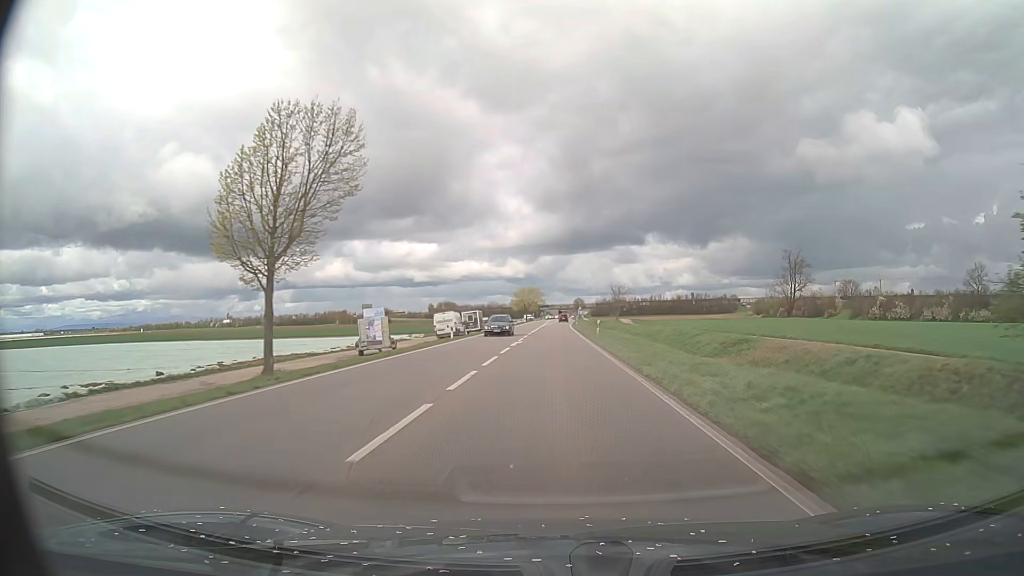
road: primary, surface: asphalt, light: Day
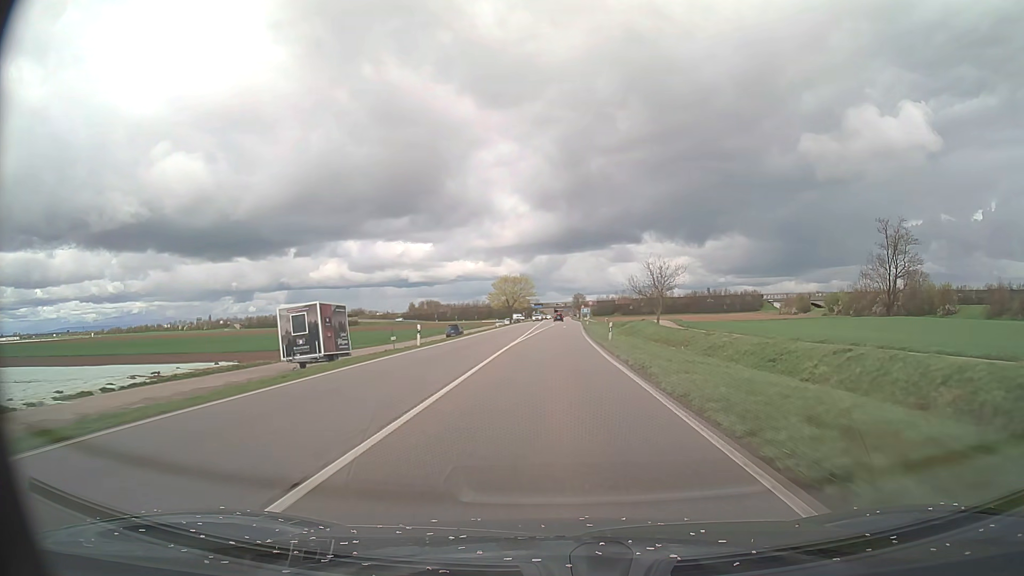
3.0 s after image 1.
(+0.2, +58.5) m; +1°
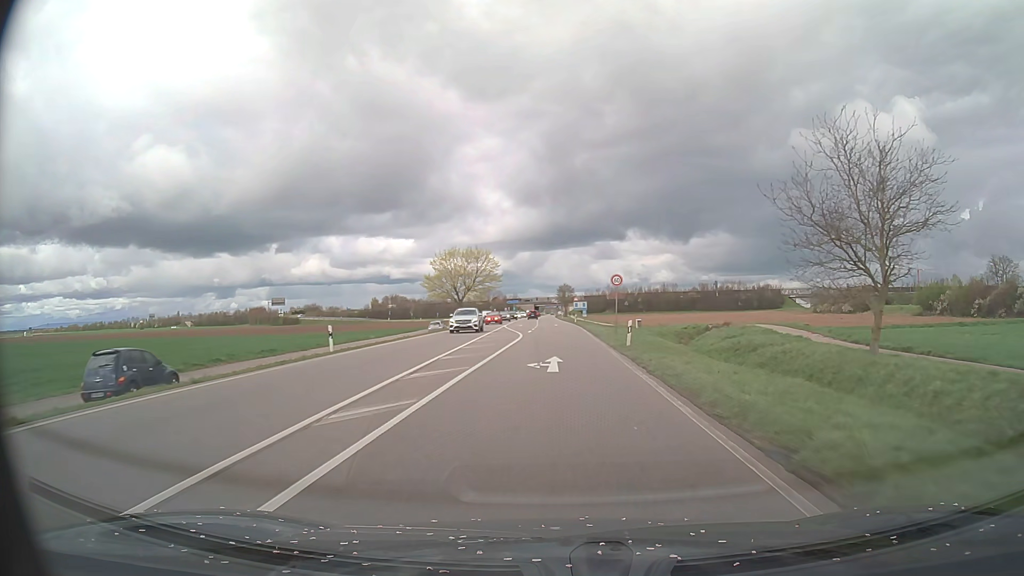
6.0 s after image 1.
(+0.6, +57.2) m; +2°
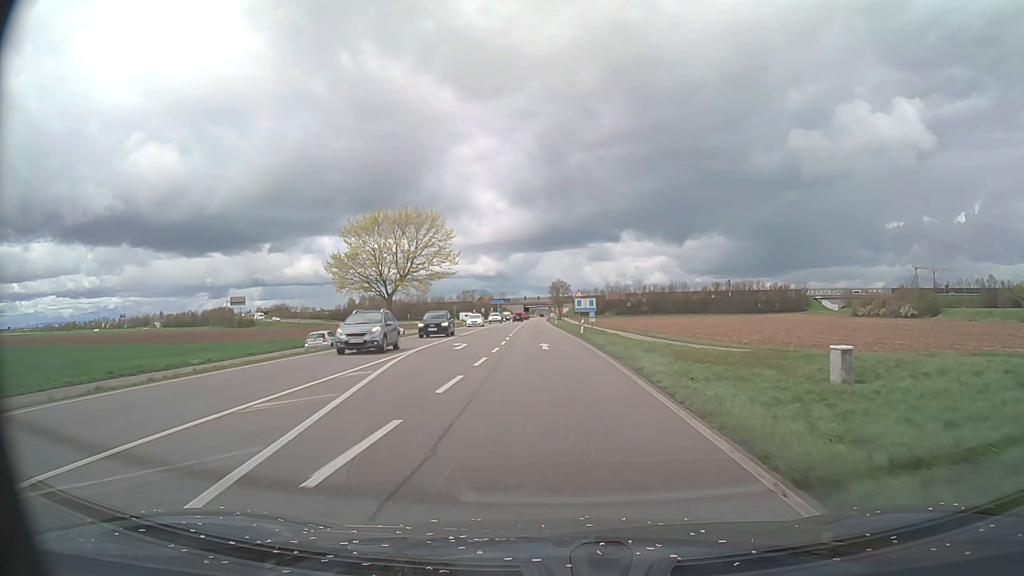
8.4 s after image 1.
(+0.3, +36.9) m; +1°
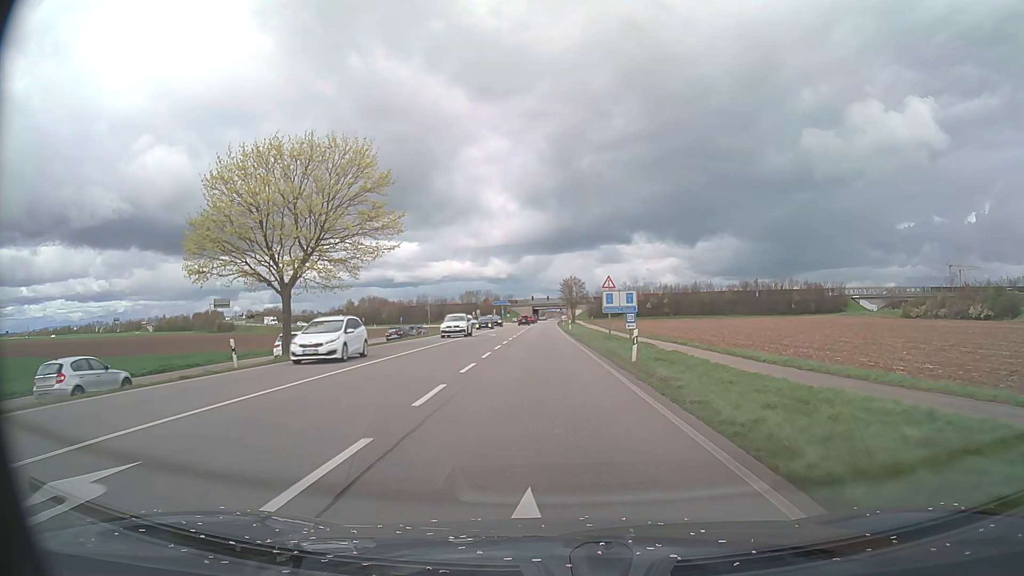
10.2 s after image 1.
(-0.2, +25.1) m; -1°
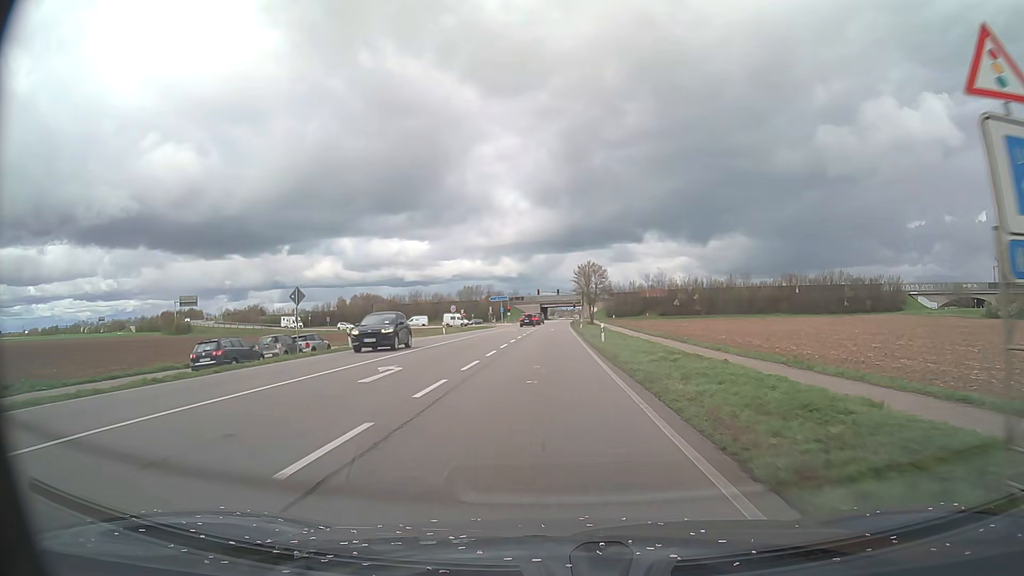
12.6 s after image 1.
(-0.2, +35.1) m; -1°
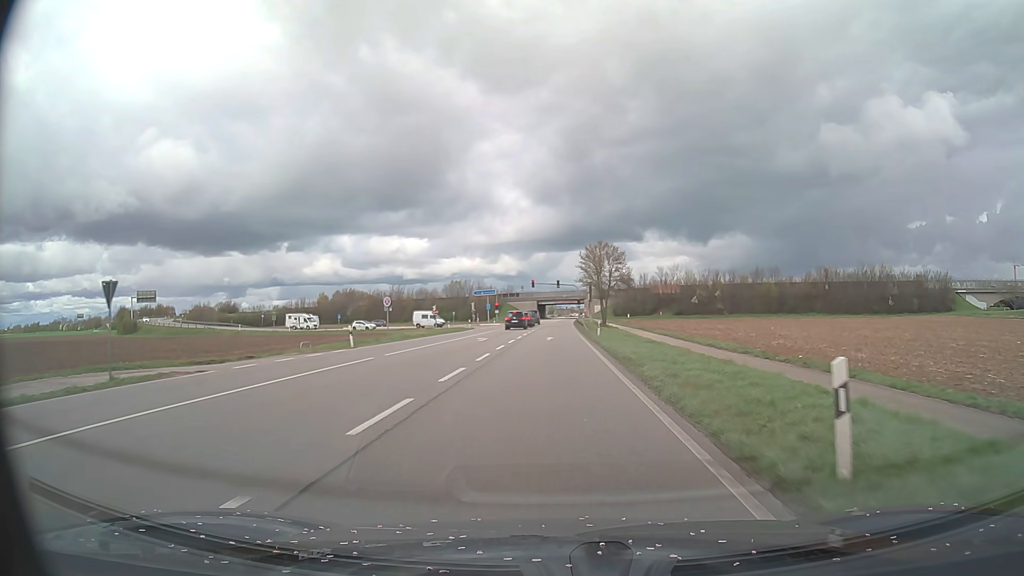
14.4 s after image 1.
(-0.1, +27.7) m; 0°
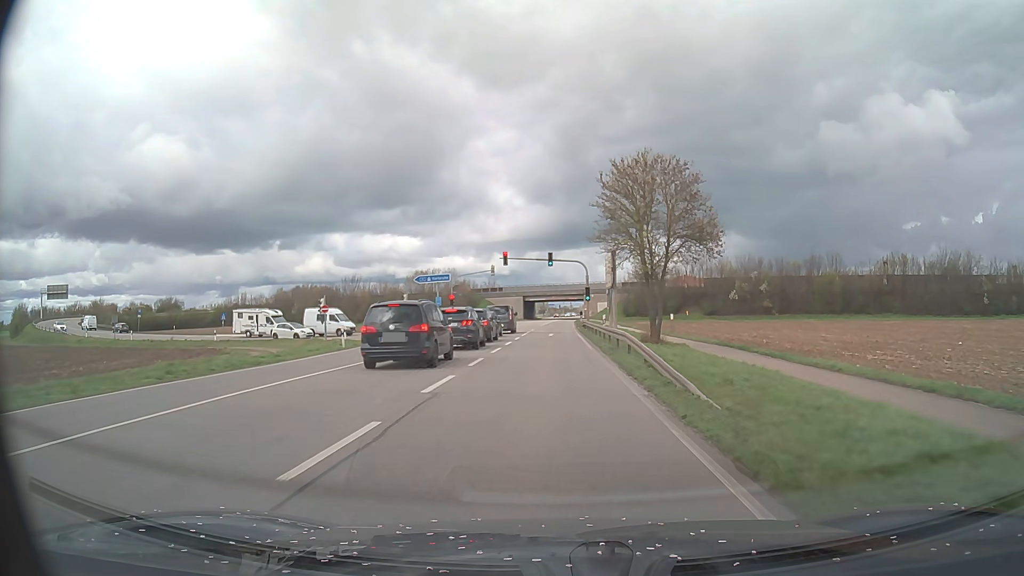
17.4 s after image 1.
(+0.2, +43.9) m; +1°
(0, +10) (0, +20) (0, +30) (0, +40) (0, +50) (0, +60) (0, +70) (0, +80) (+1, +90) (+1, +100) m
